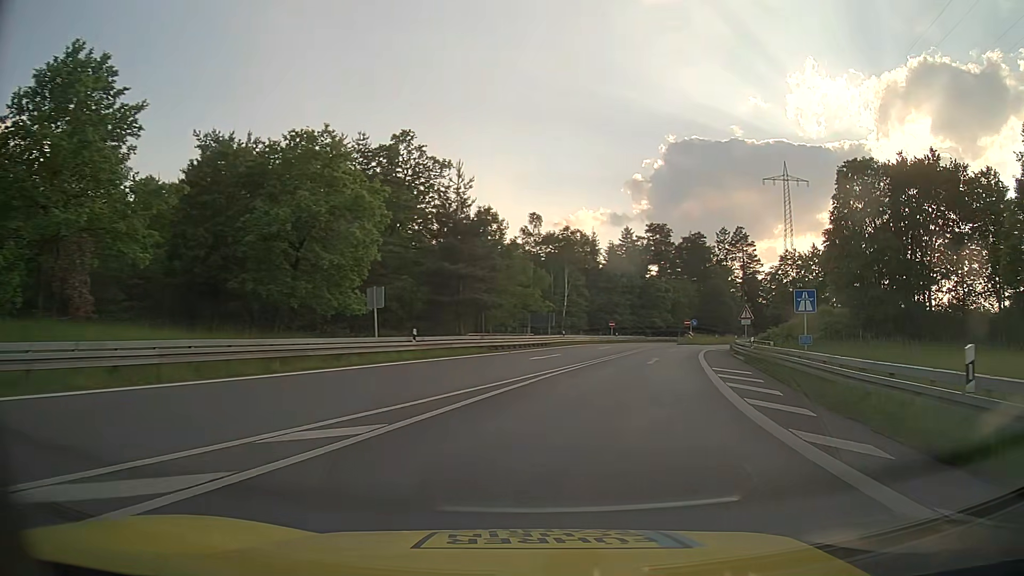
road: motorway_link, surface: asphalt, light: Day
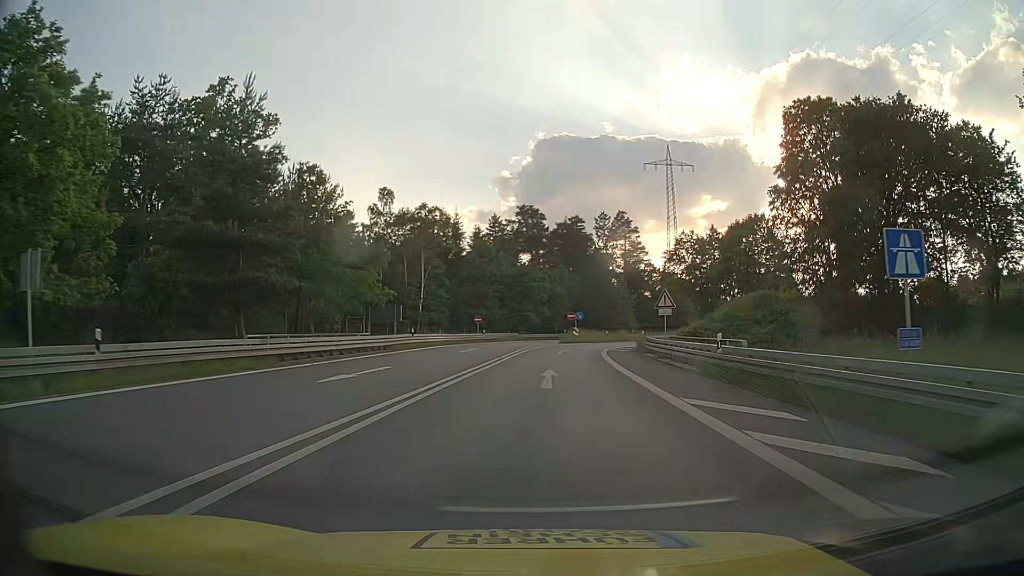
(+1.8, +14.9) m; +11°
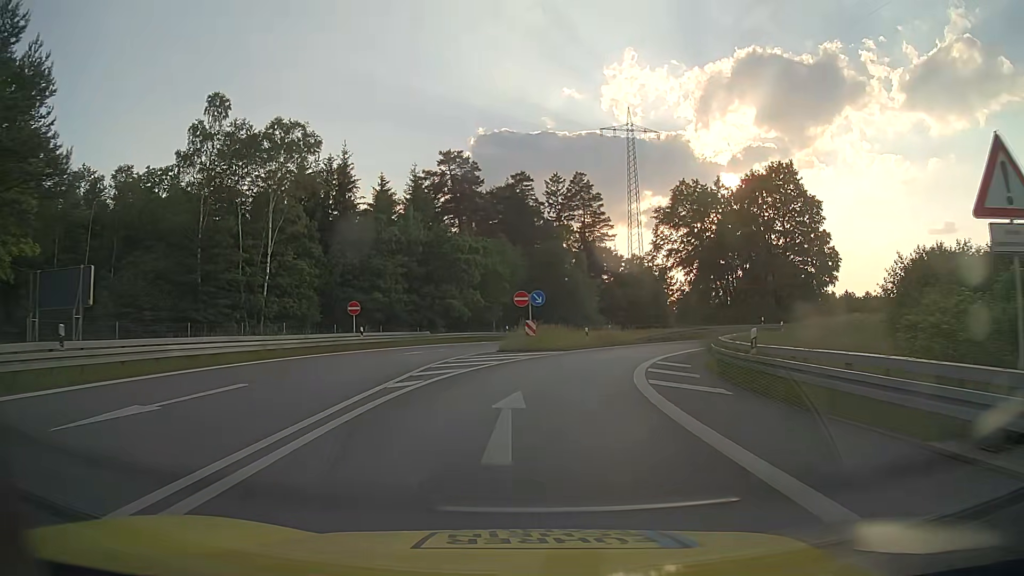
(+1.2, +31.2) m; +5°
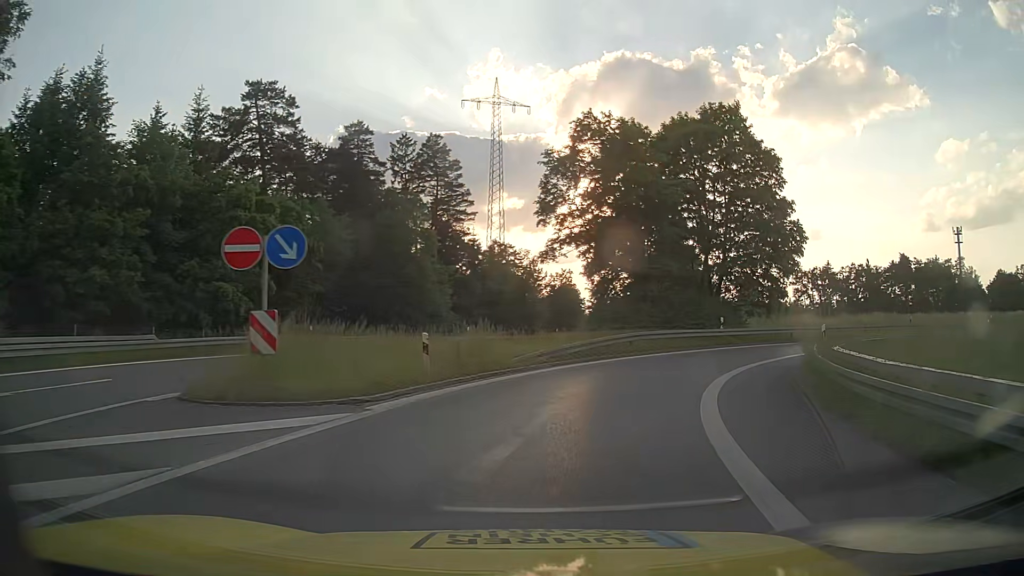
(+1.8, +22.0) m; +12°
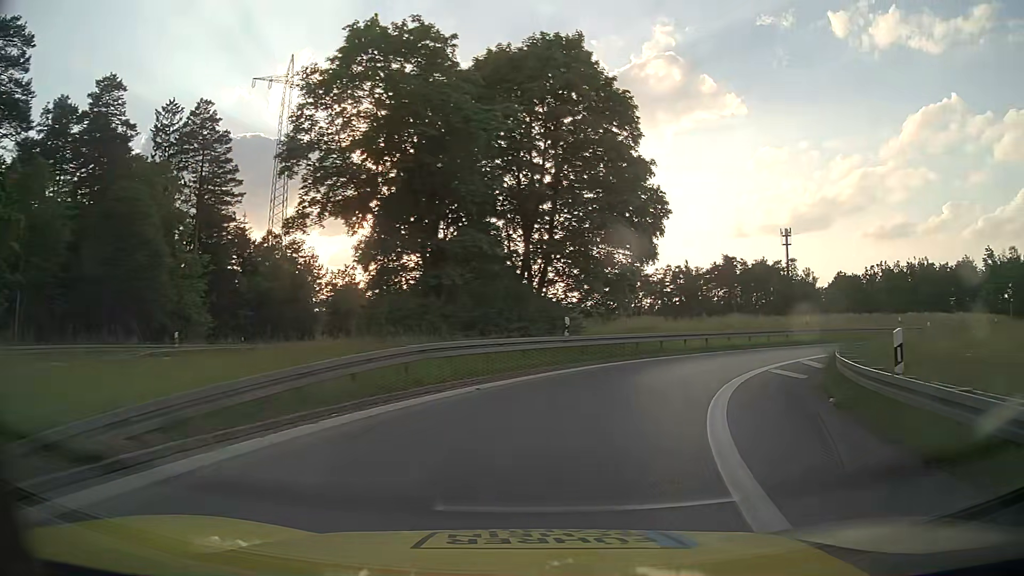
(+2.1, +13.9) m; +17°
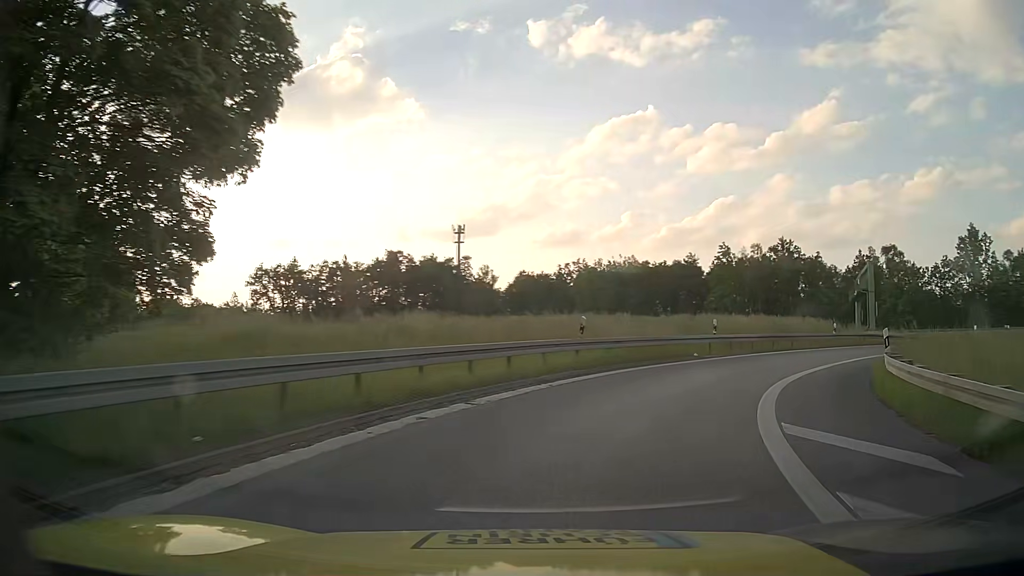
(+5.0, +20.7) m; +29°
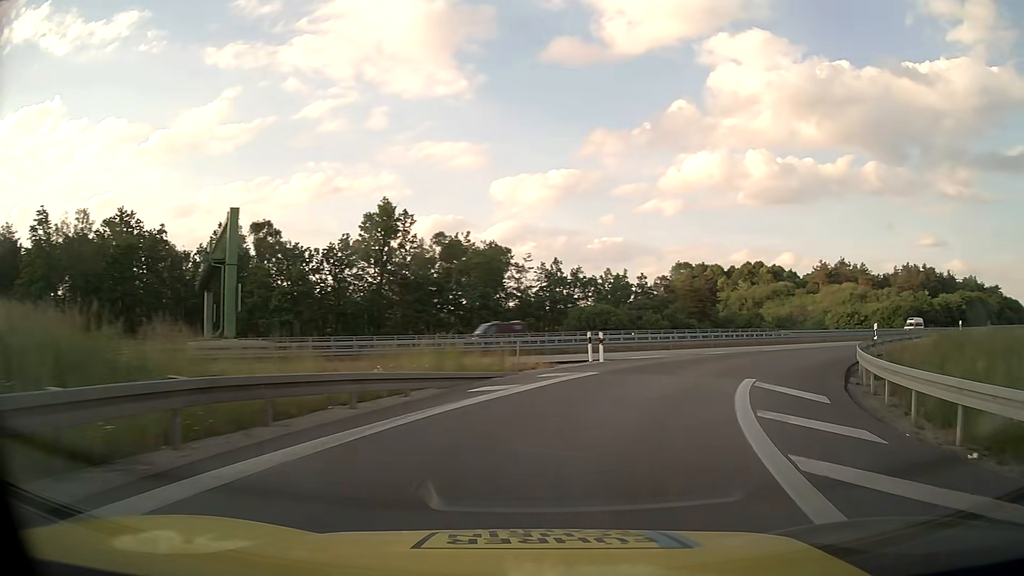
(+16.3, +30.8) m; +55°
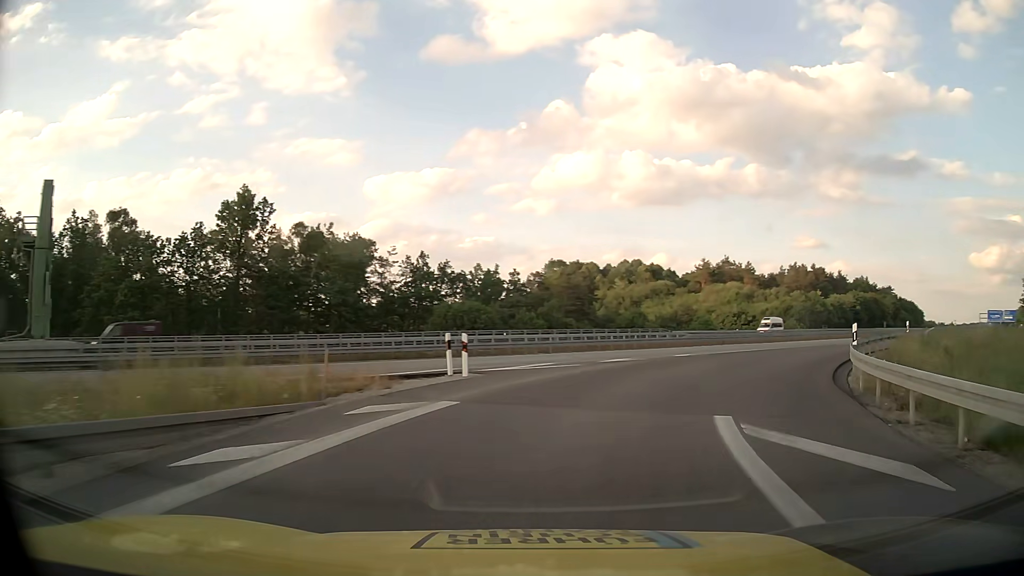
(+0.7, +7.4) m; +11°
(+1, +10) (+5, +19) (+10, +28) (+17, +35) (+24, +42) (+31, +49) (+38, +56) (+46, +63) (+53, +70) (+60, +77) m
